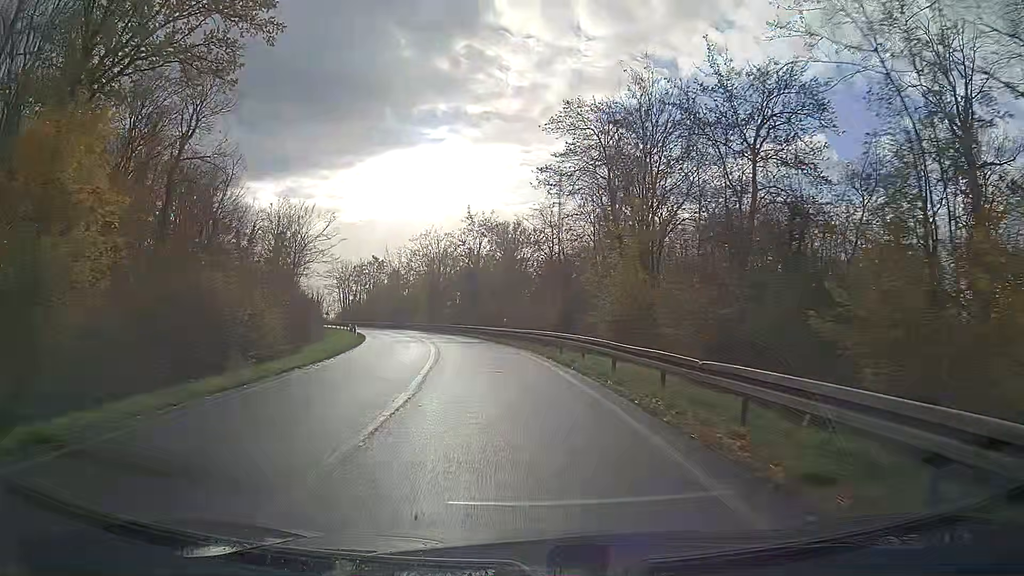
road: trunk_link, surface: asphalt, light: Day
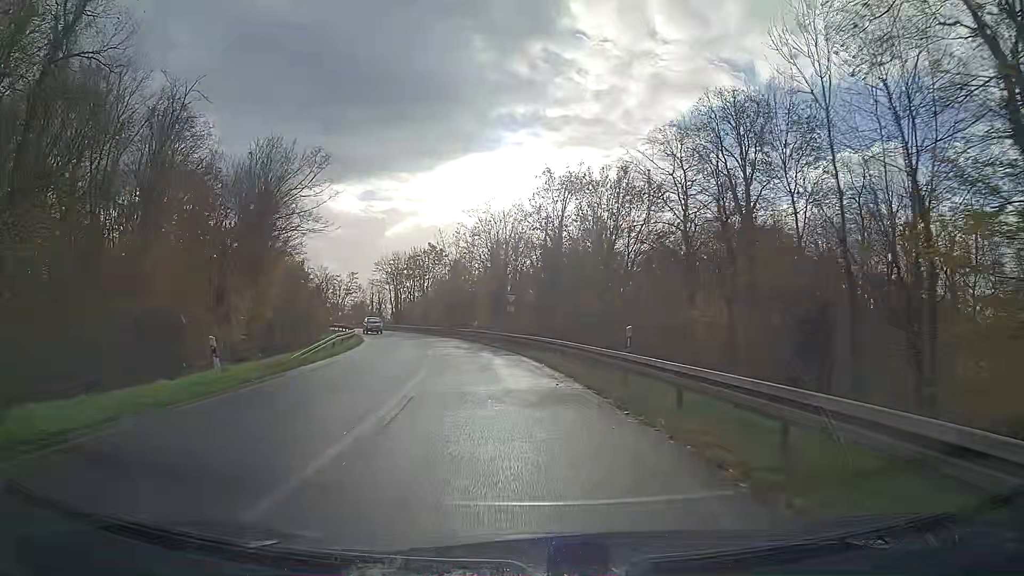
(-1.6, +24.9) m; -7°
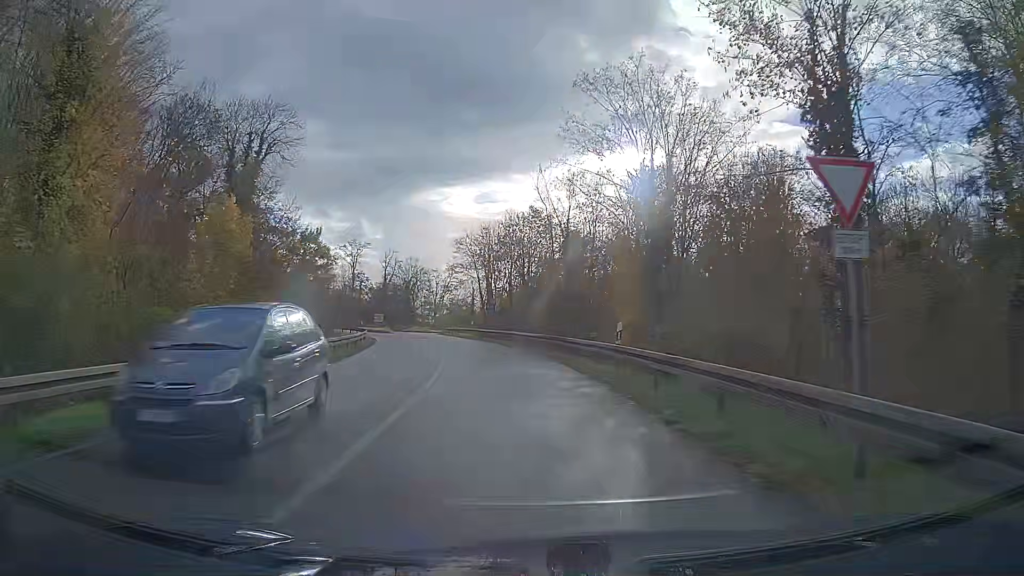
(-3.0, +32.5) m; -10°
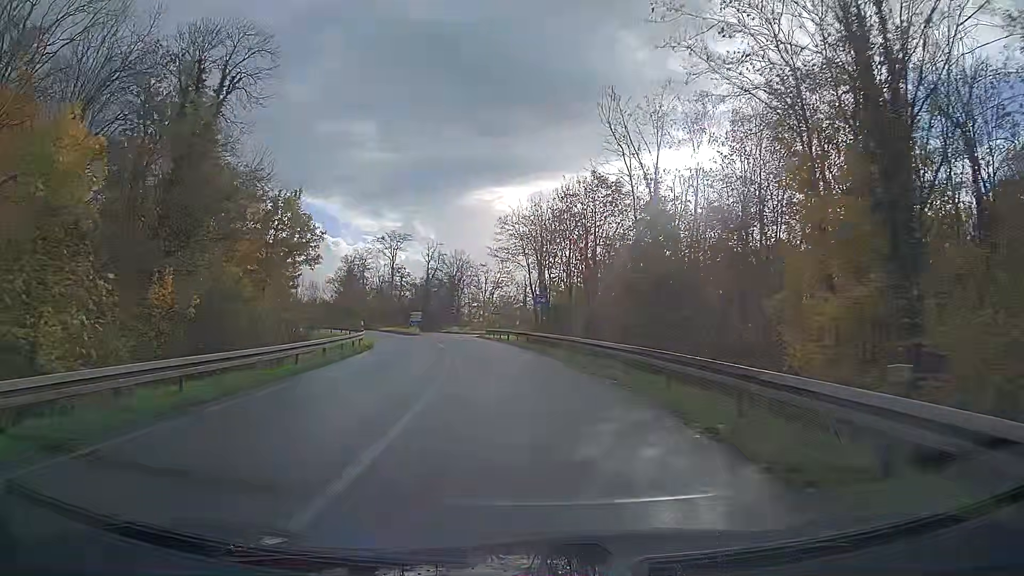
(-0.7, +15.6) m; -5°
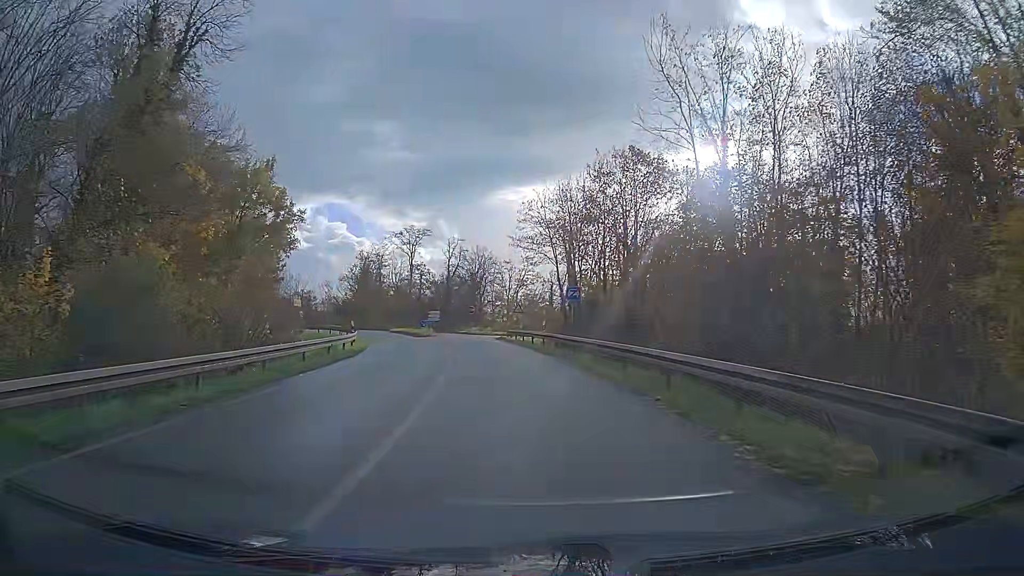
(-0.1, +7.5) m; -1°
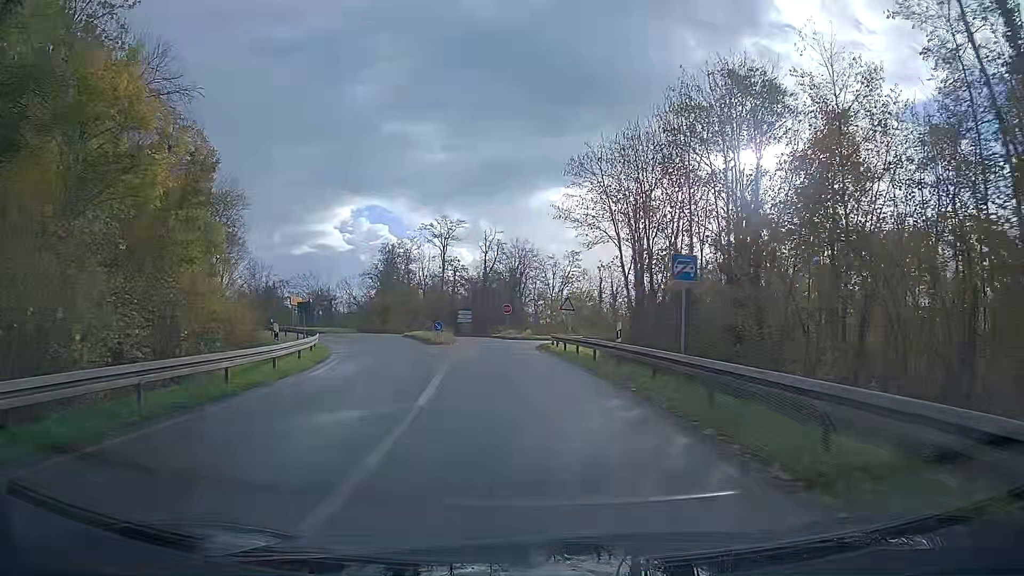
(-0.4, +14.4) m; -3°
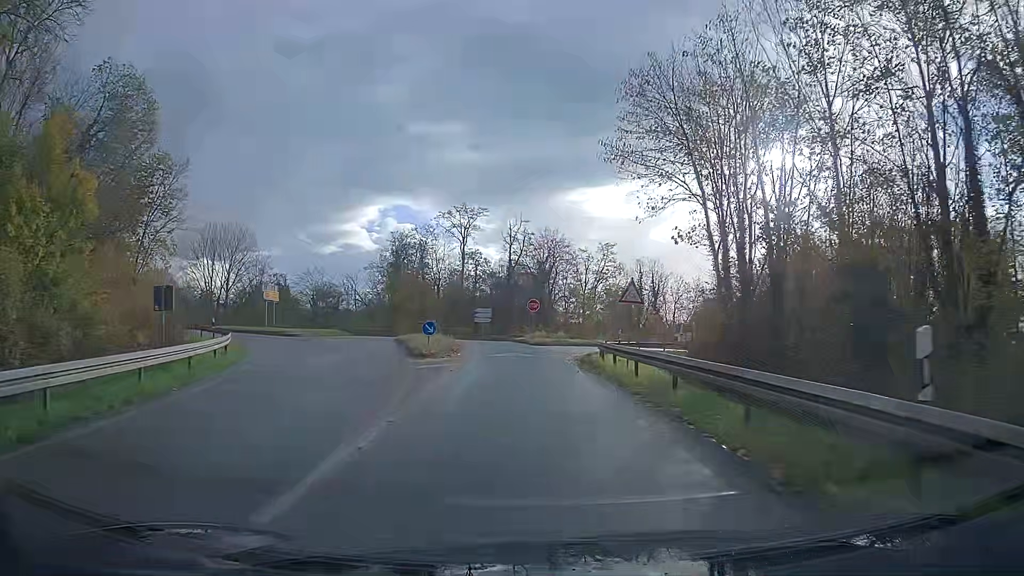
(-0.3, +13.6) m; -2°
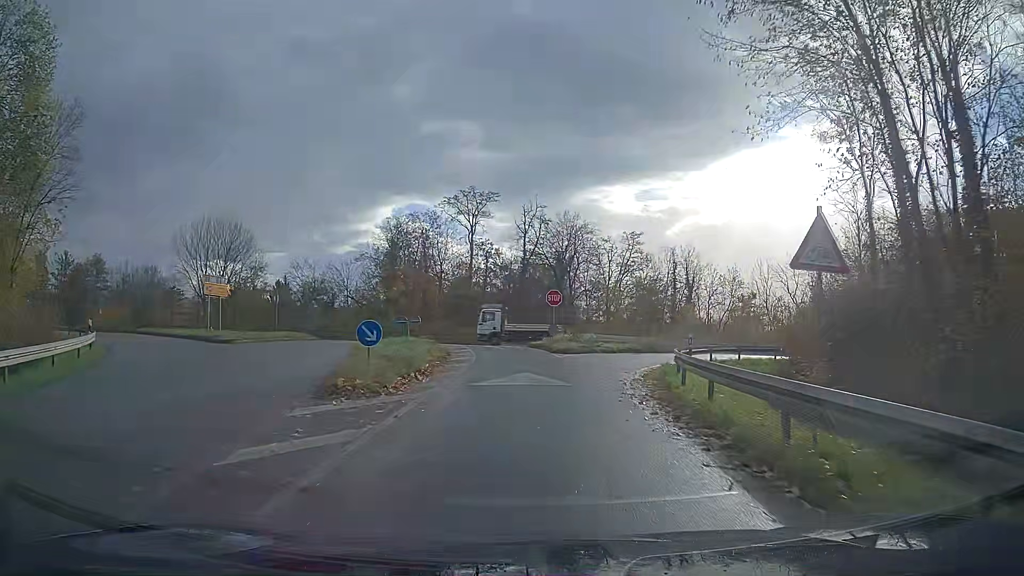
(-0.1, +12.8) m; -1°
